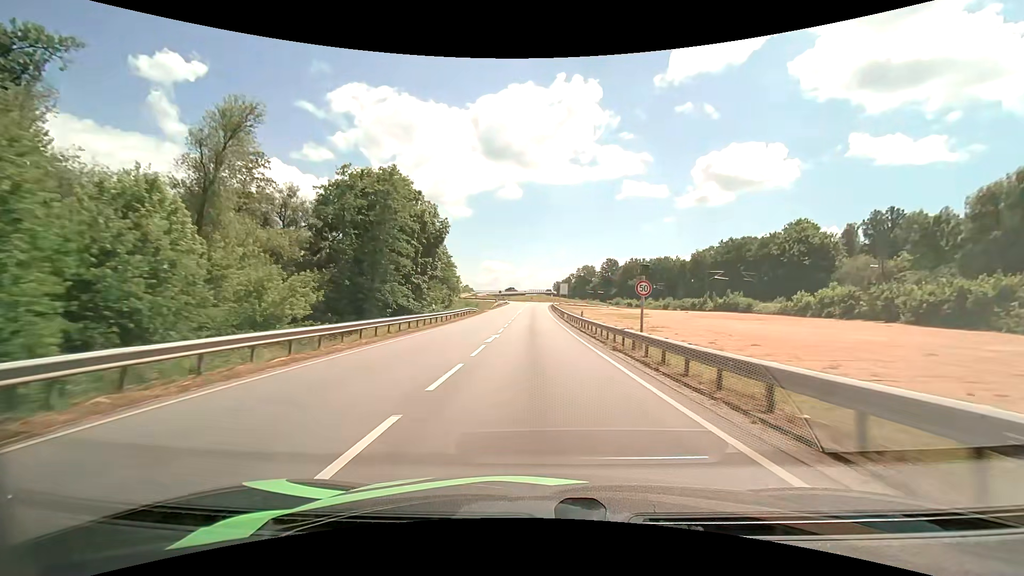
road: primary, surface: asphalt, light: Day
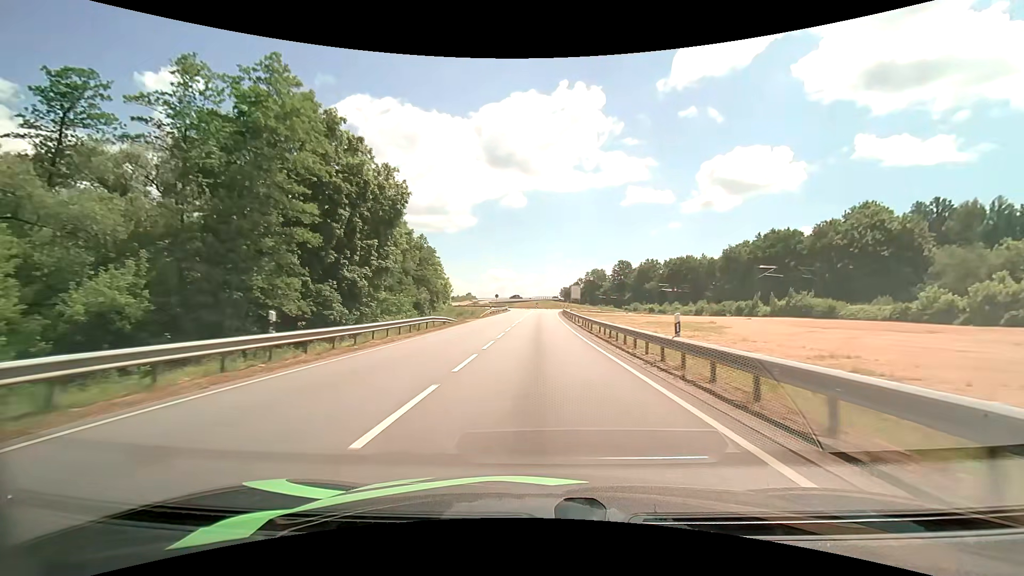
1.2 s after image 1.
(-0.1, +21.5) m; -1°
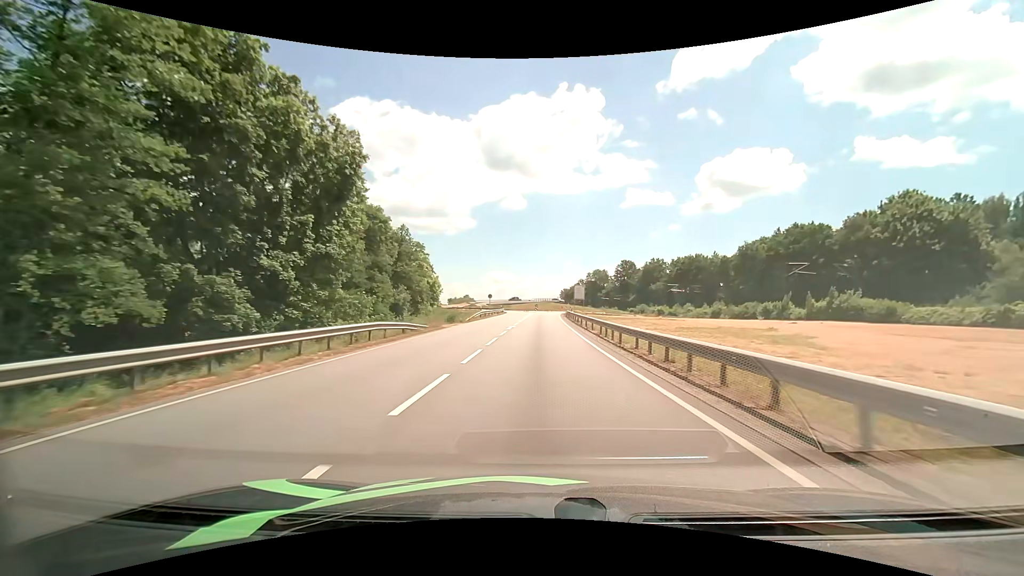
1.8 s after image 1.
(0.0, +10.6) m; 0°
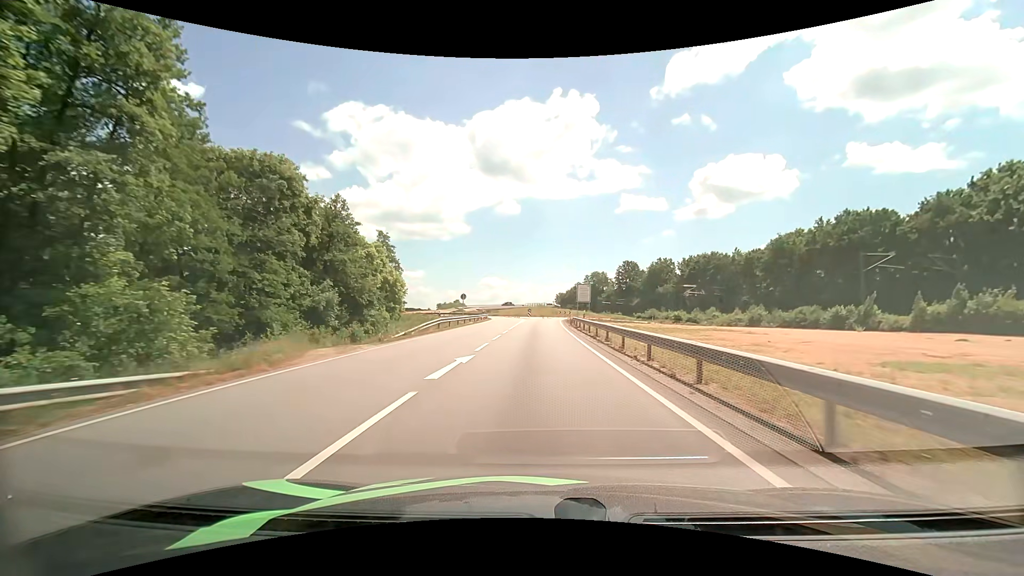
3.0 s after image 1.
(+0.1, +20.2) m; 0°
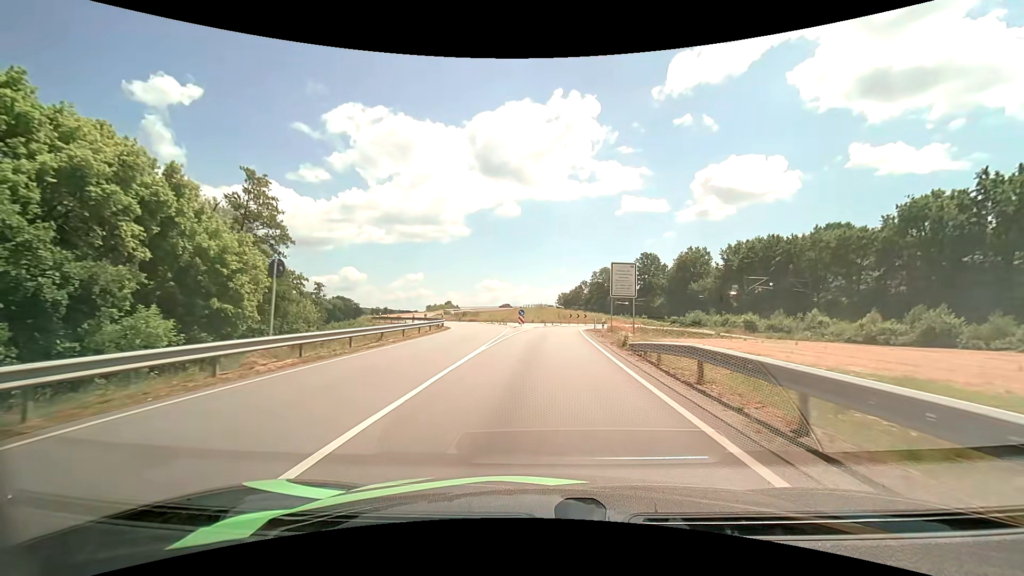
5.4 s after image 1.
(+0.3, +35.3) m; 0°
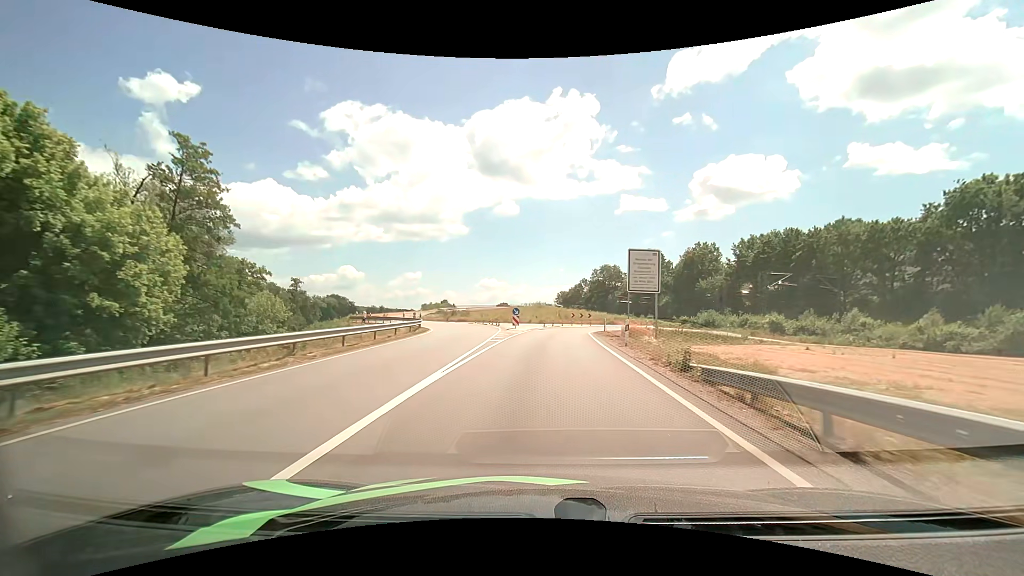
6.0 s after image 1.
(0.0, +8.0) m; 0°
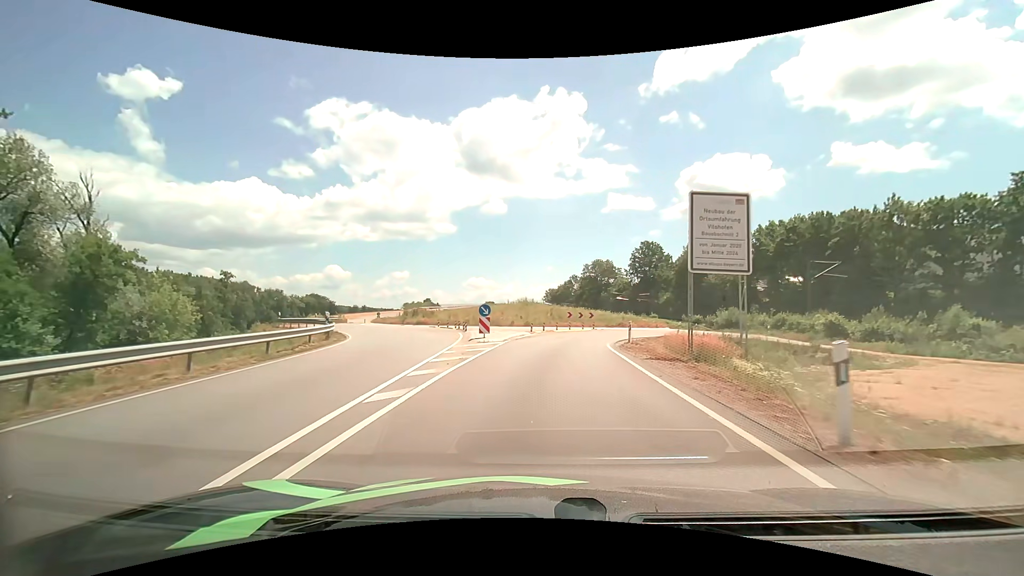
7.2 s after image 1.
(+0.2, +14.8) m; +1°
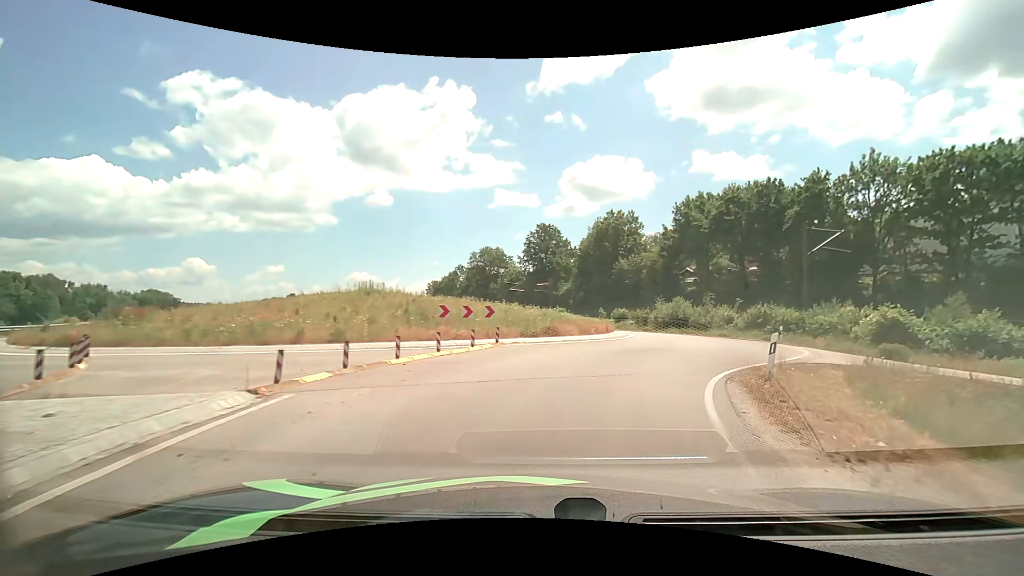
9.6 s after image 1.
(+1.6, +24.2) m; +12°
(+1, +10) (+4, +19) (+7, +29) (+7, +39) (+4, +48) (-1, +57) (-5, +66) (-8, +76) (-11, +85) (-15, +95) m
